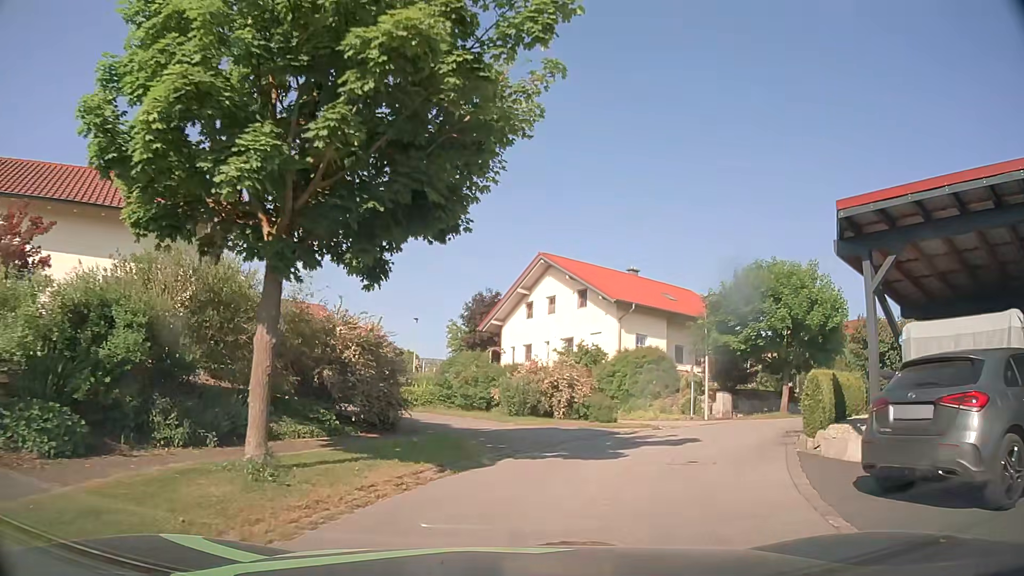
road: residential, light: Day
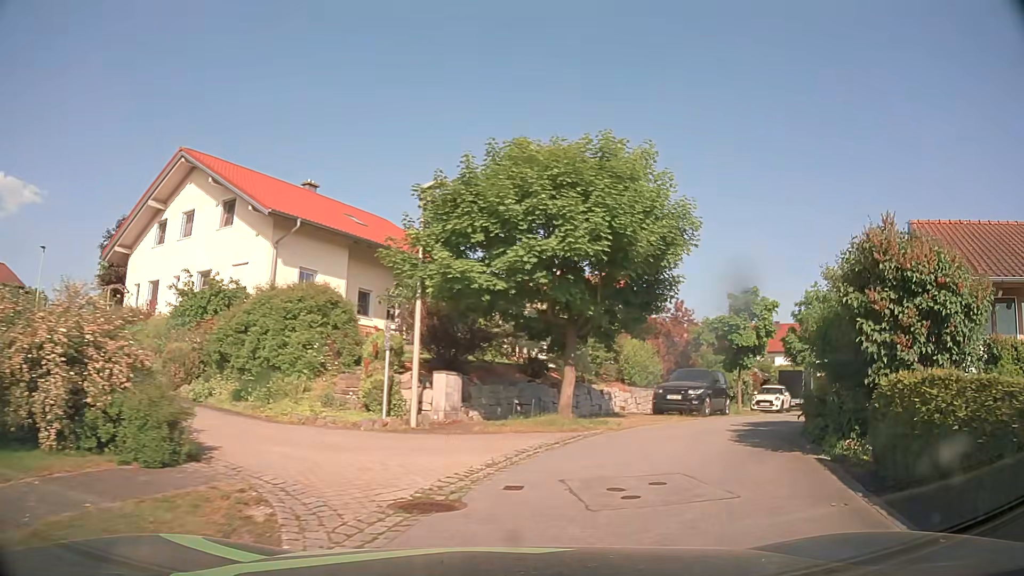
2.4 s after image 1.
(+2.7, +13.4) m; +28°
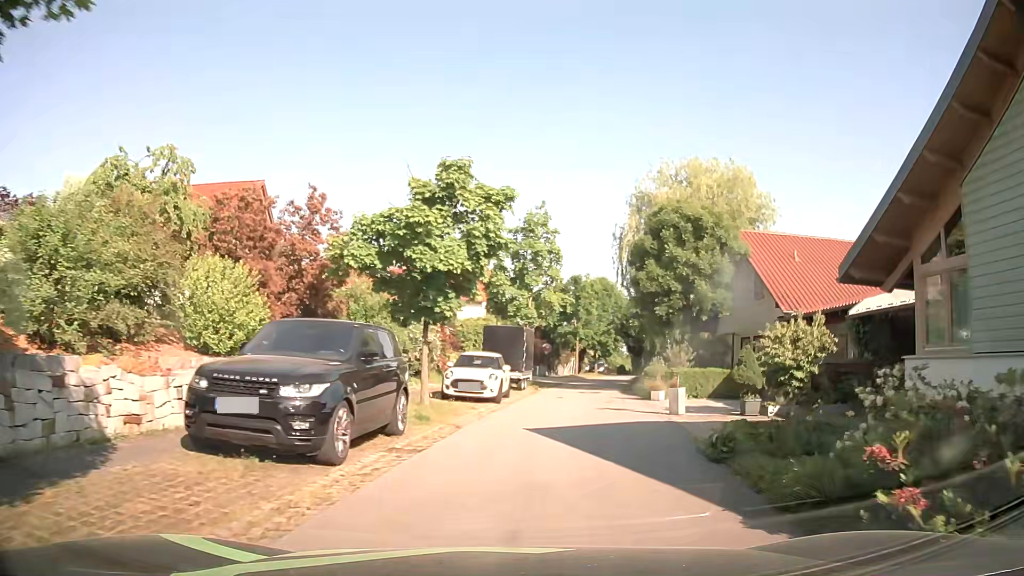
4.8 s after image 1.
(+4.0, +15.1) m; +27°
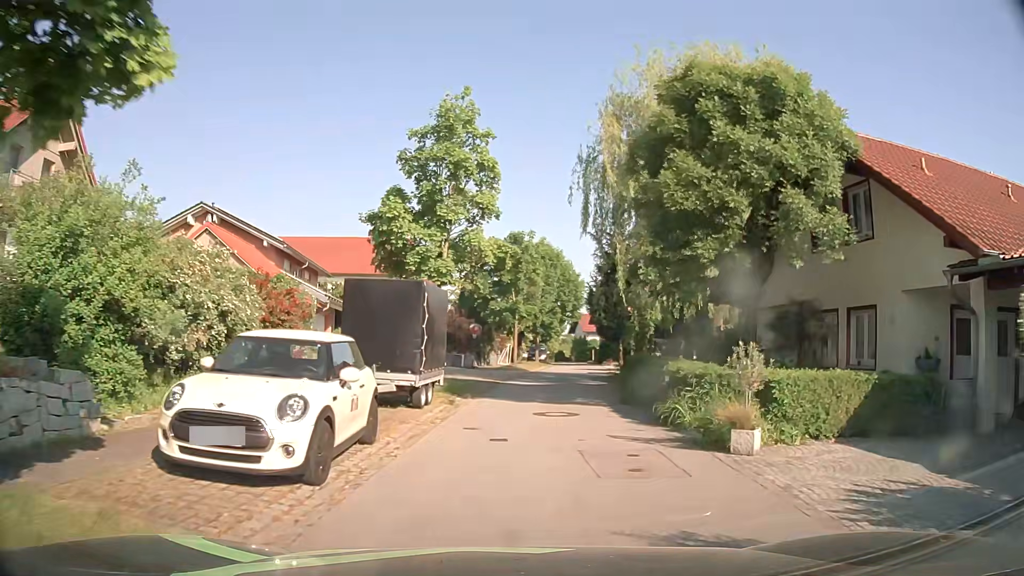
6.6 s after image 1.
(+0.8, +13.2) m; +6°
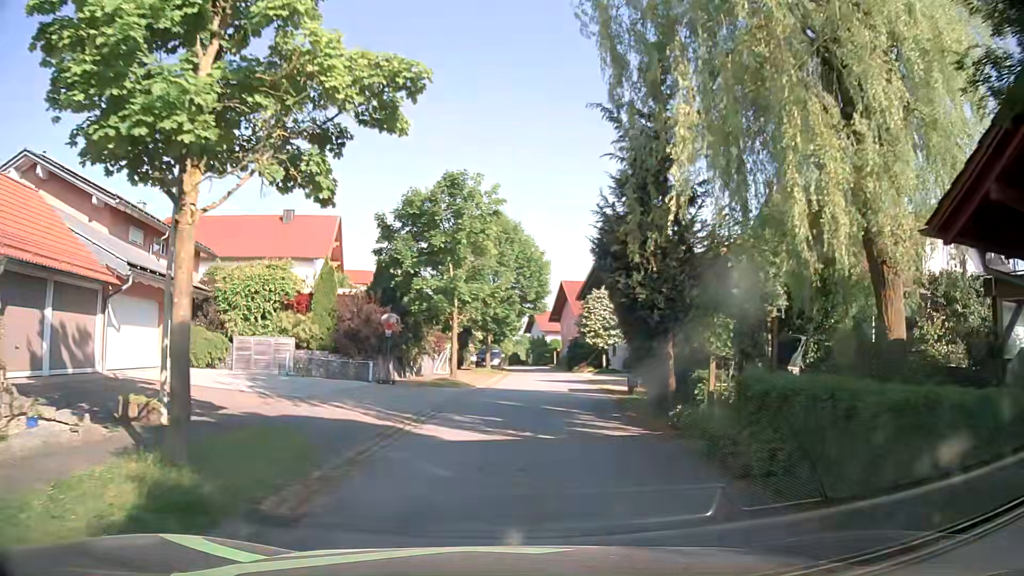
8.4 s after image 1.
(+0.5, +13.8) m; +3°
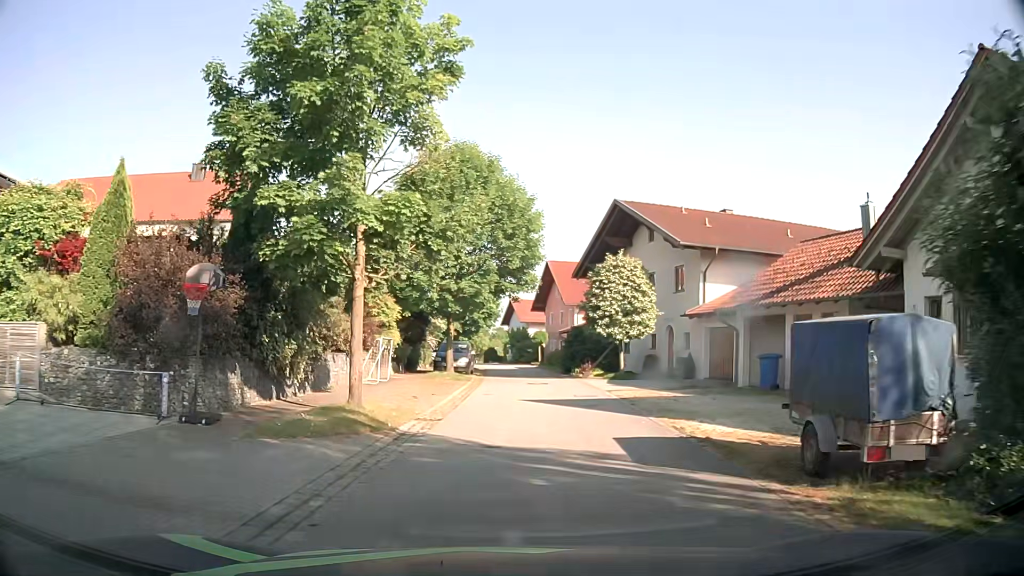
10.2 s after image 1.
(+0.3, +13.8) m; +3°
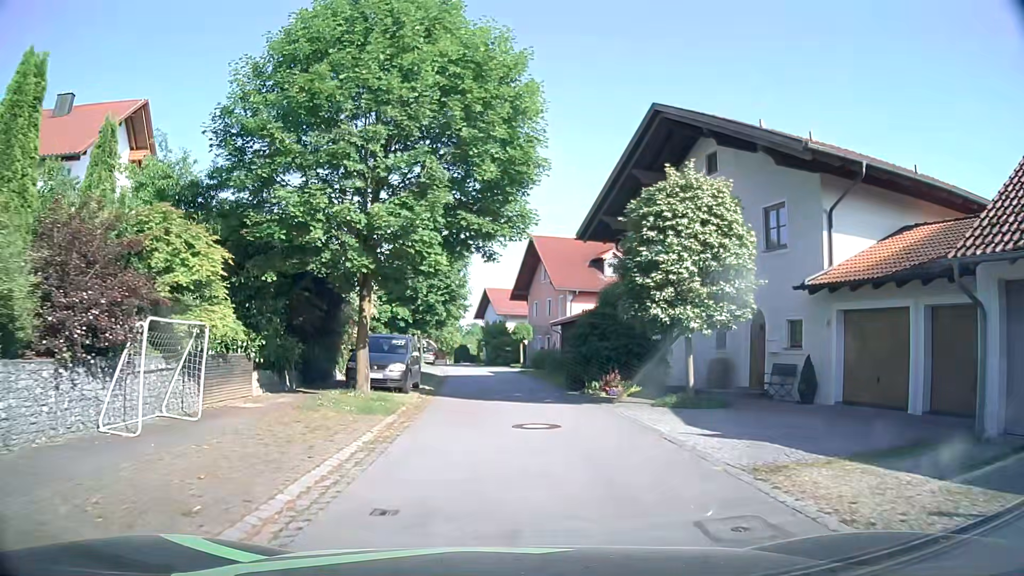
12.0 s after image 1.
(+0.2, +13.8) m; +3°
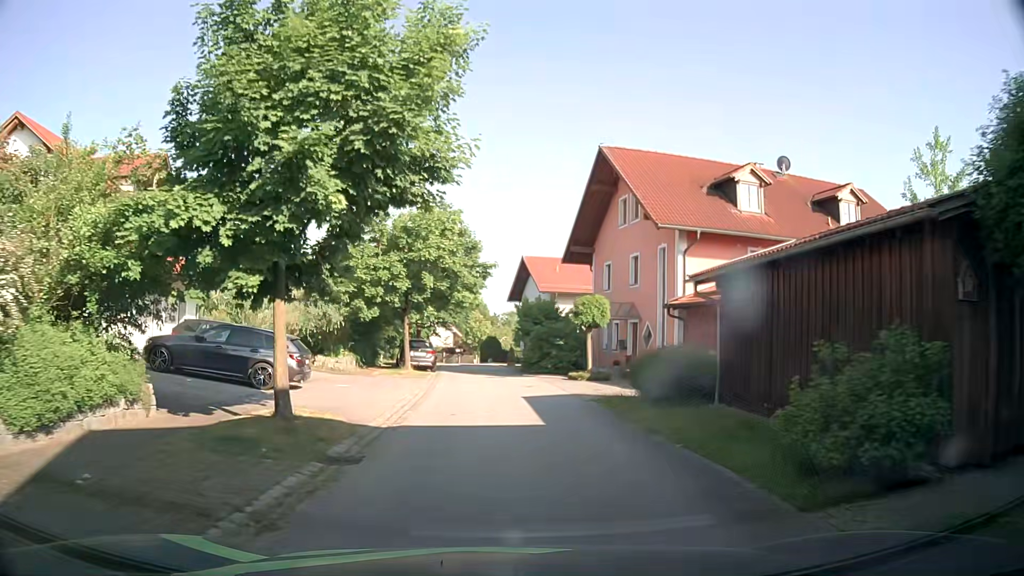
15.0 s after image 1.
(-0.7, +22.8) m; -4°
(0, +10) (-1, +20) (-1, +30) (-2, +40) (-3, +50) (-5, +60) (-6, +70) (-8, +79) (-13, +88) (-20, +95) m
